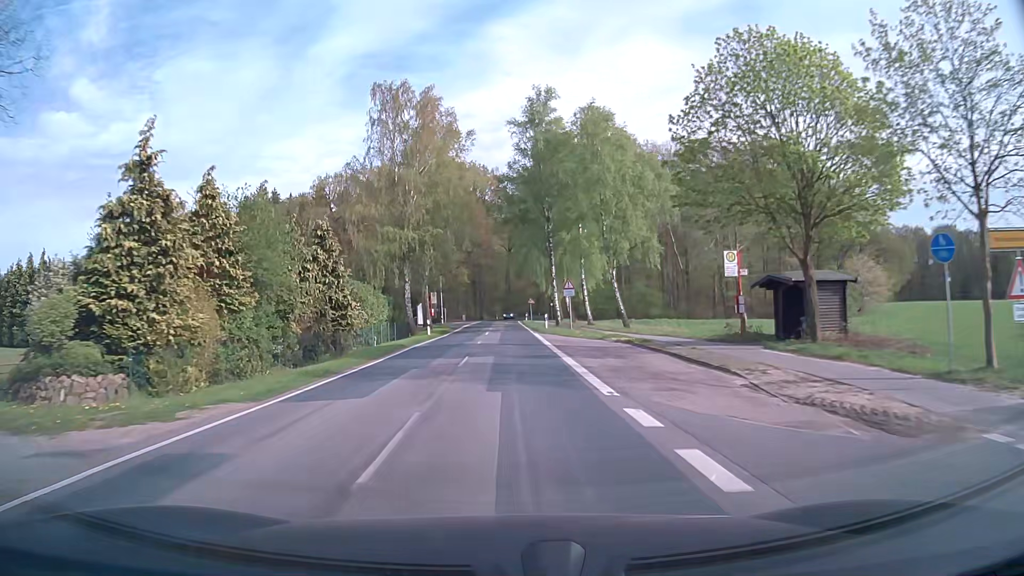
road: secondary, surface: asphalt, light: Day
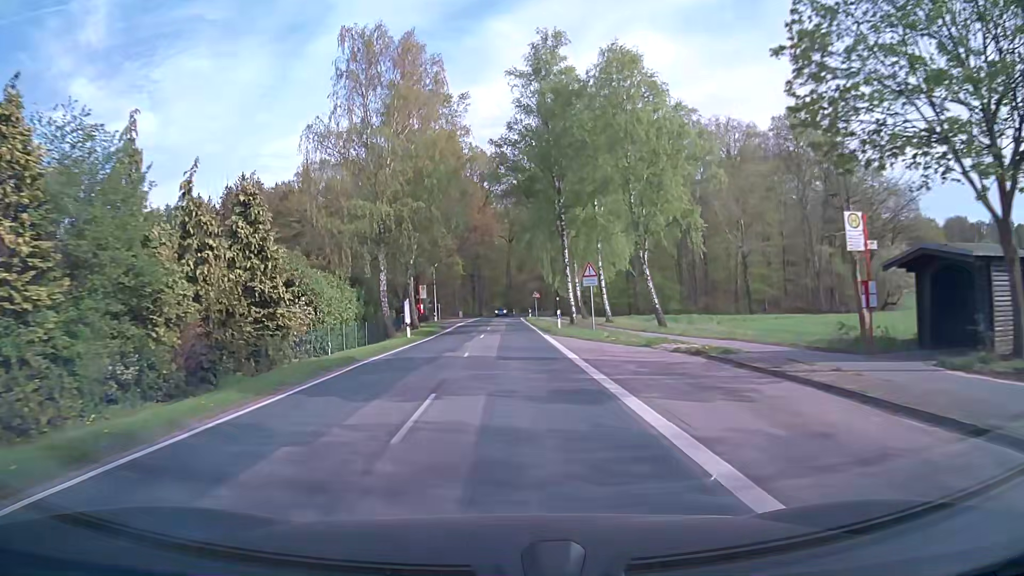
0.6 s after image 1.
(0.0, +10.0) m; 0°
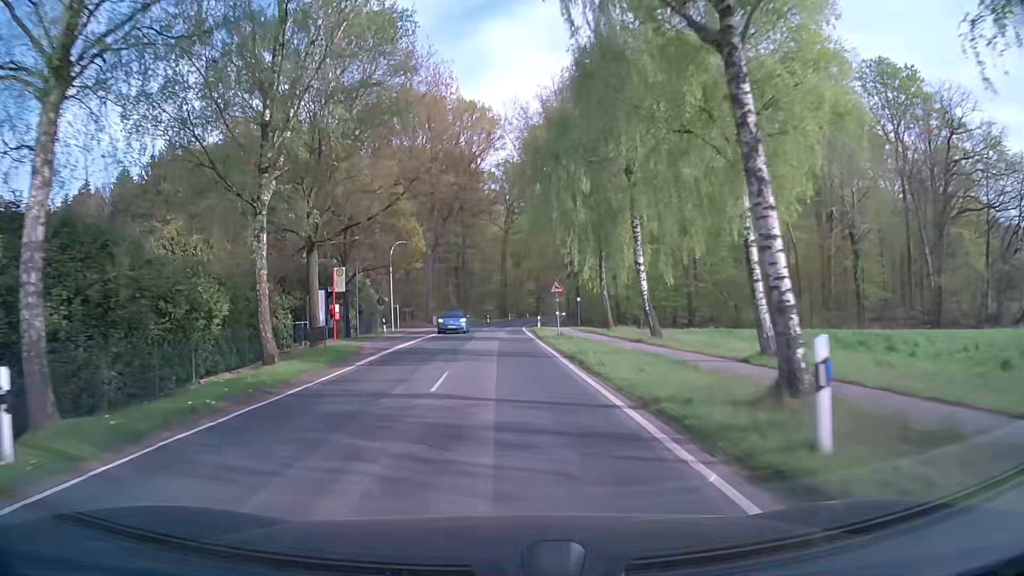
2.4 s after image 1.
(0.0, +30.0) m; 0°
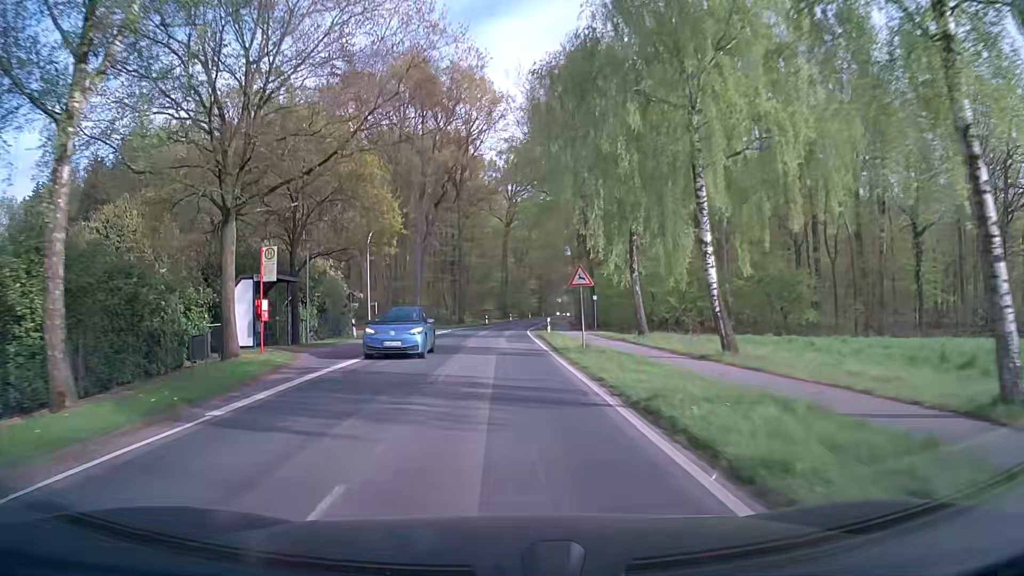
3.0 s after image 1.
(0.0, +10.0) m; 0°
(0, +10) (0, +20) (0, +30) (0, +40) (+1, +50) (+1, +60) (+2, +70) (+3, +80) (+5, +90) (+6, +100) m
